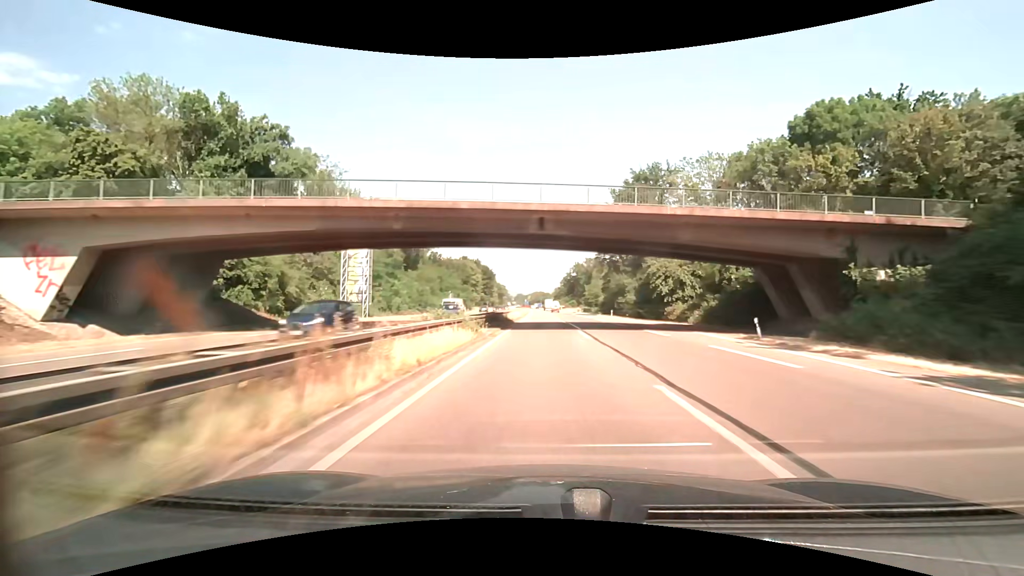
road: trunk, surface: asphalt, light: Day
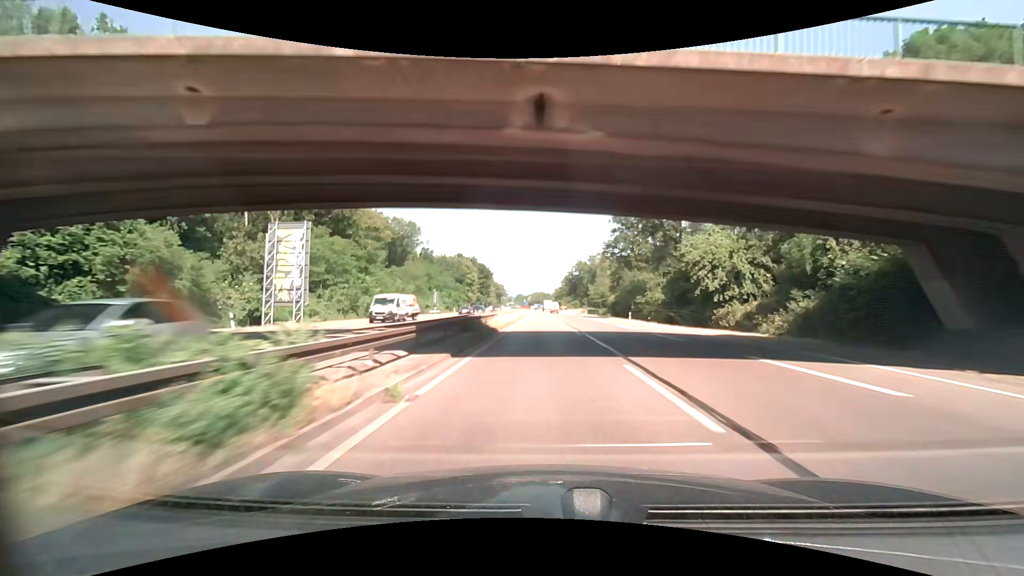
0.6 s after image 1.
(0.0, +15.2) m; 0°
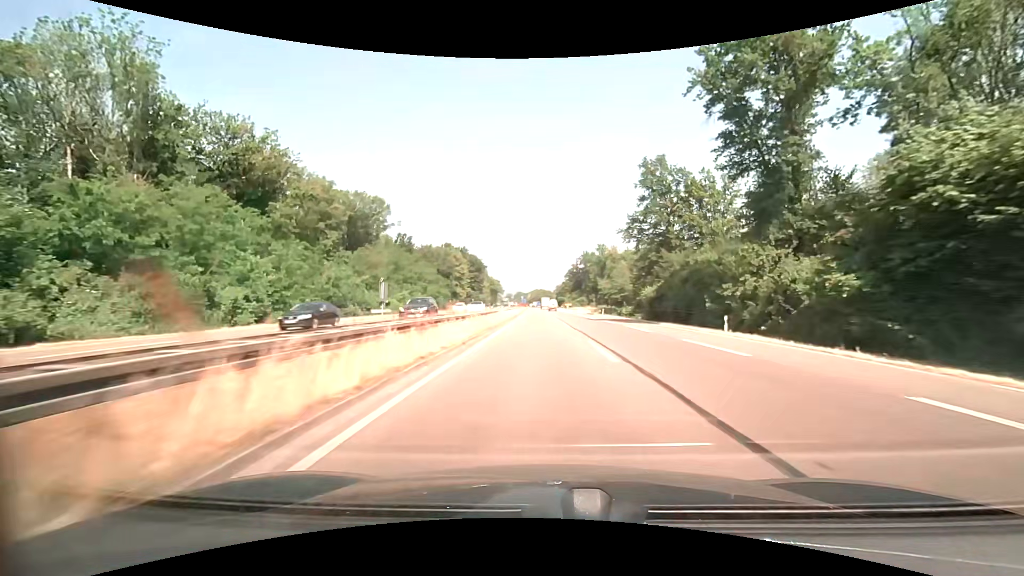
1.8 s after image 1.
(-0.2, +30.4) m; 0°
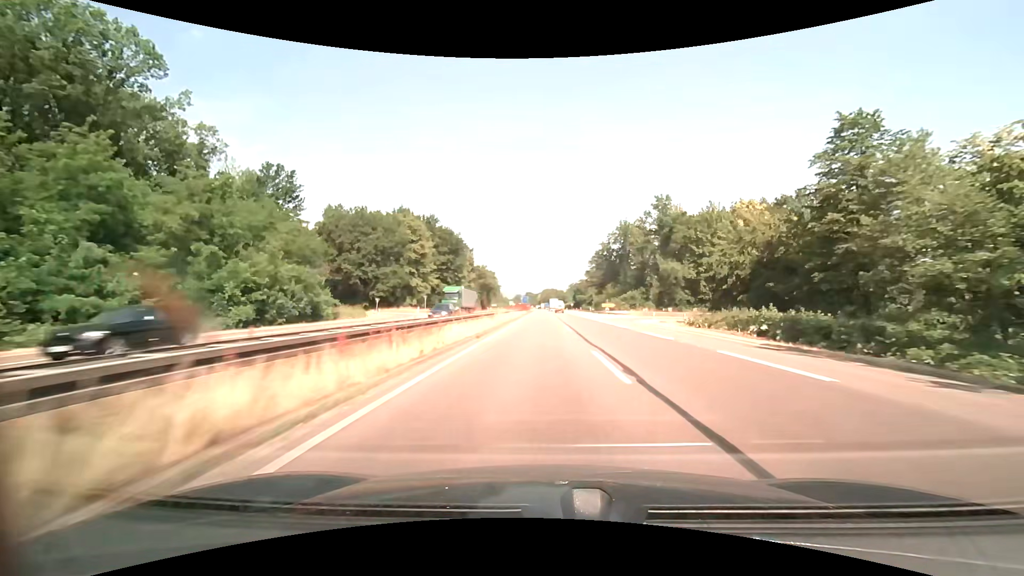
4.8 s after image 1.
(-1.5, +76.2) m; -2°
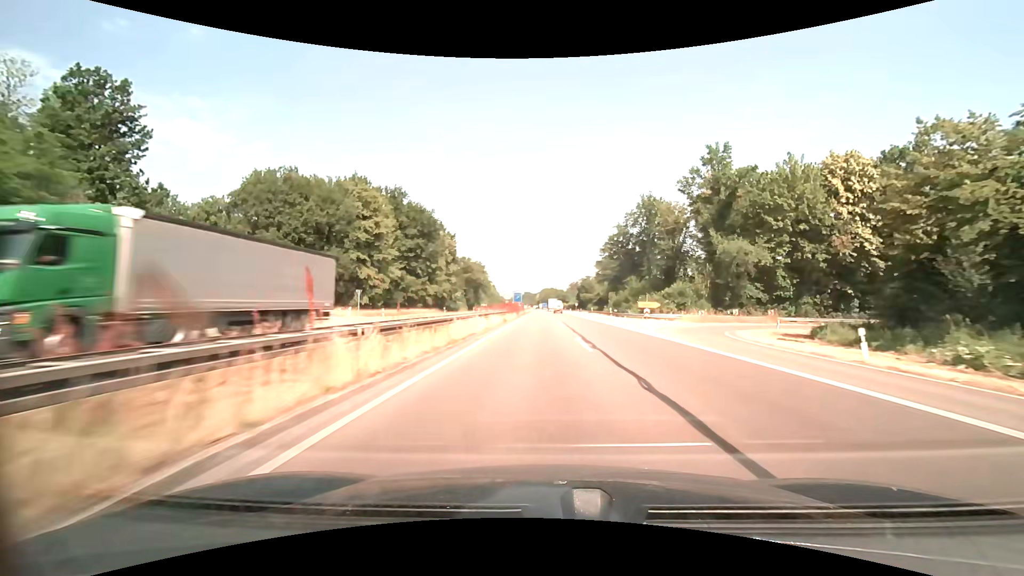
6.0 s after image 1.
(0.0, +30.6) m; 0°
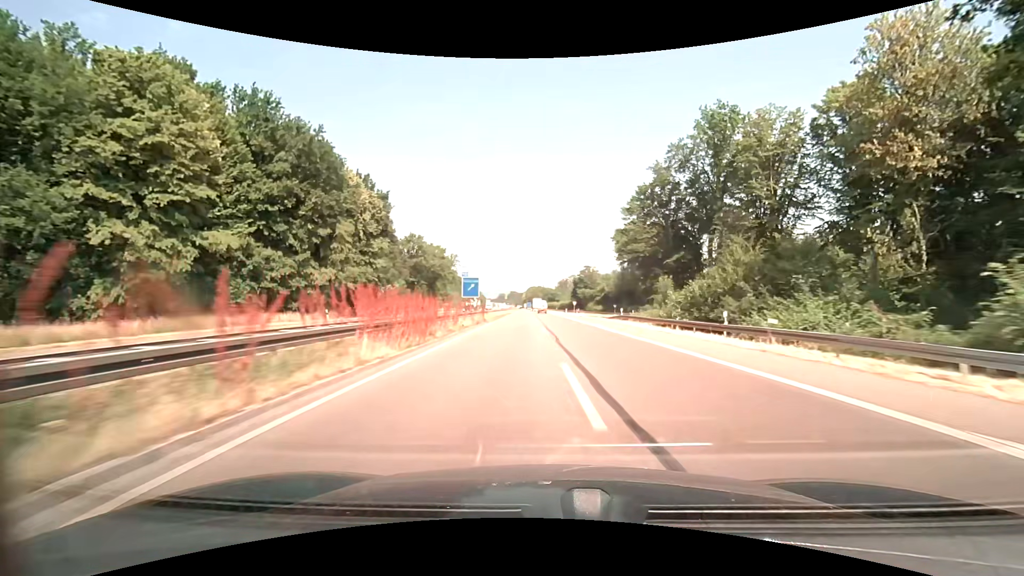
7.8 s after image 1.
(+0.5, +45.9) m; +1°
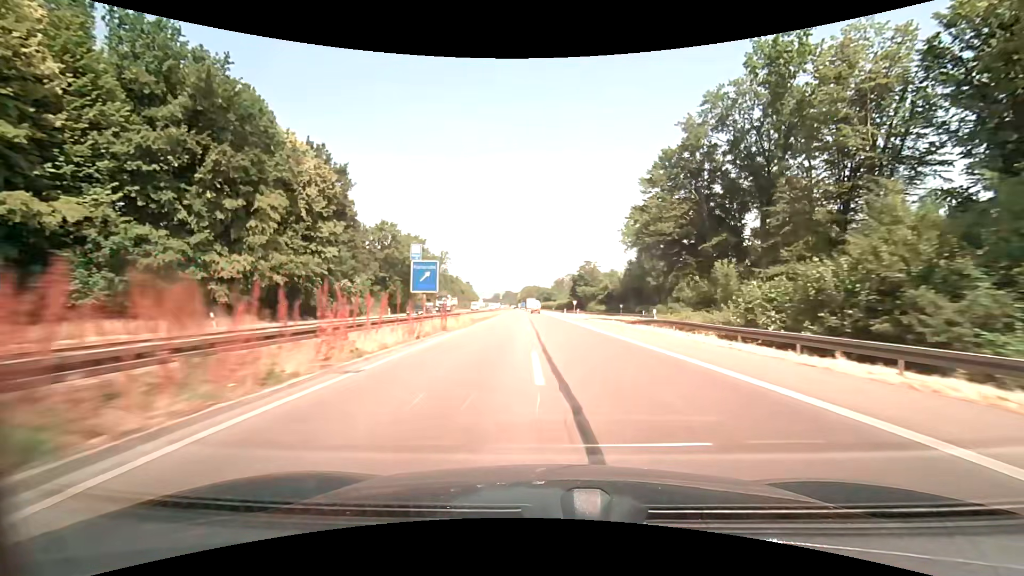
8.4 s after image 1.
(+0.1, +15.3) m; +1°
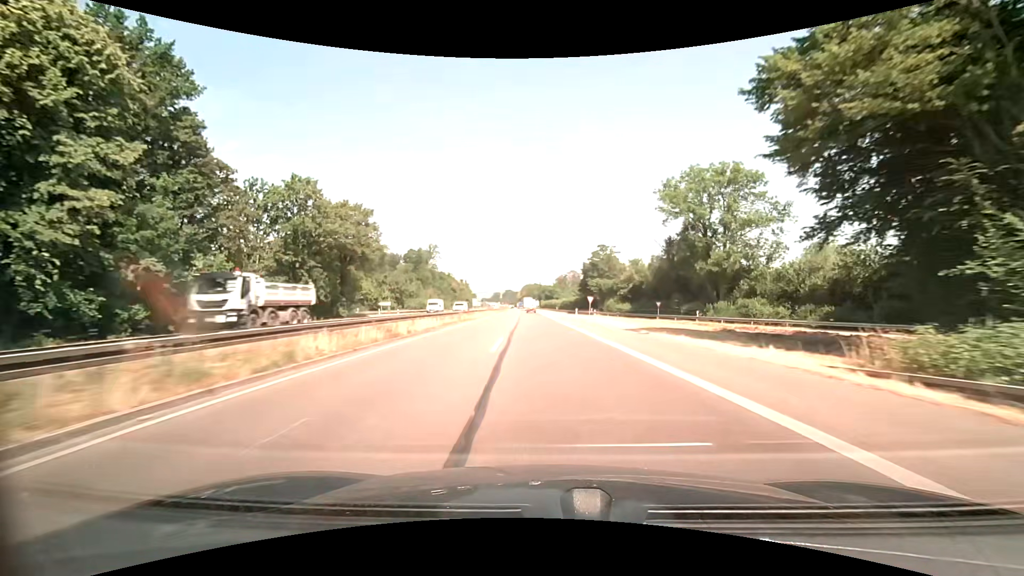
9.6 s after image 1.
(+0.1, +30.7) m; 0°
(0, +10) (0, +20) (0, +30) (-1, +40) (-1, +50) (-1, +60) (-2, +70) (-2, +80) (-3, +90) (-3, +100) m
